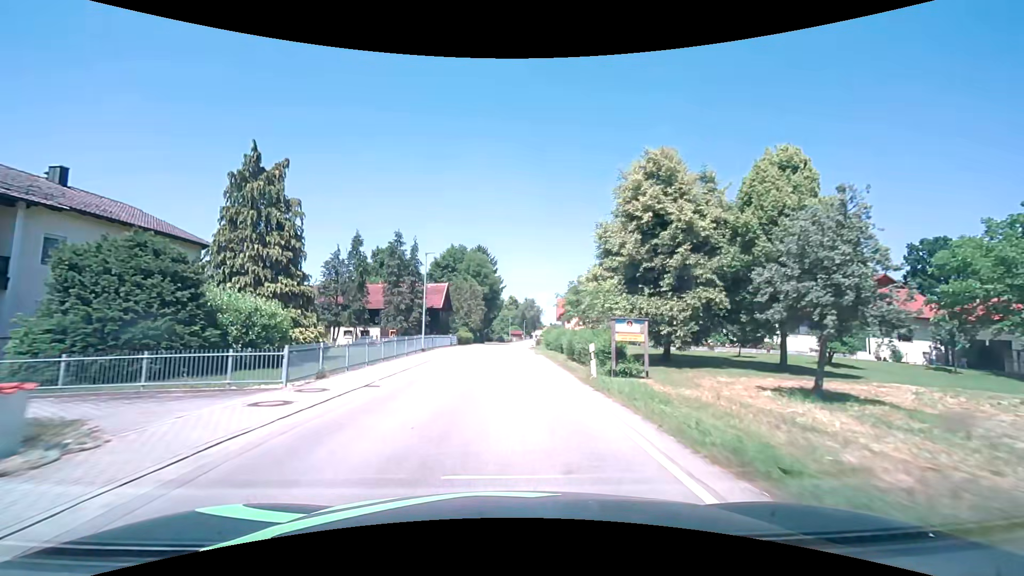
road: secondary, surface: asphalt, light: Day
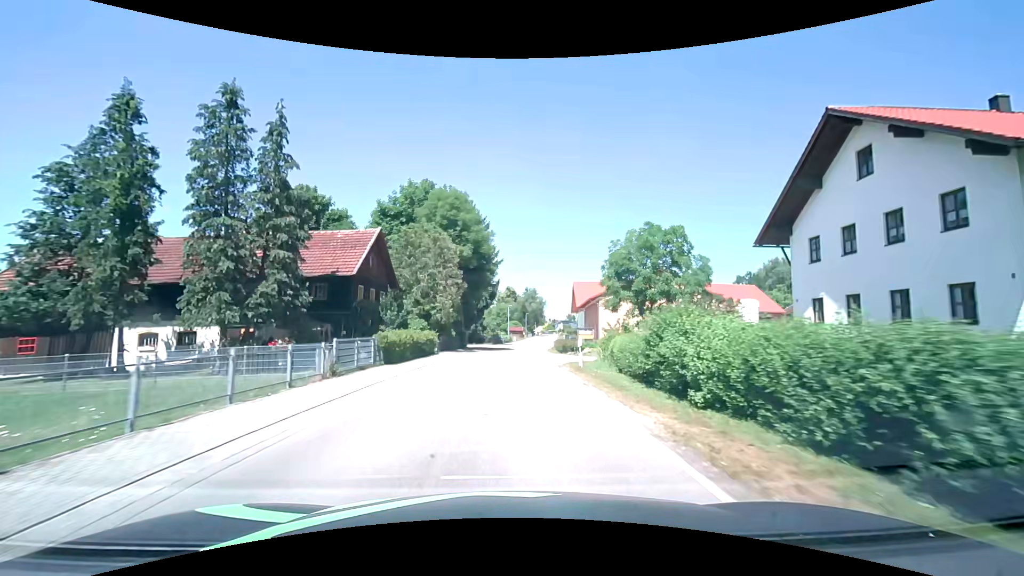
(-0.1, +31.0) m; +1°
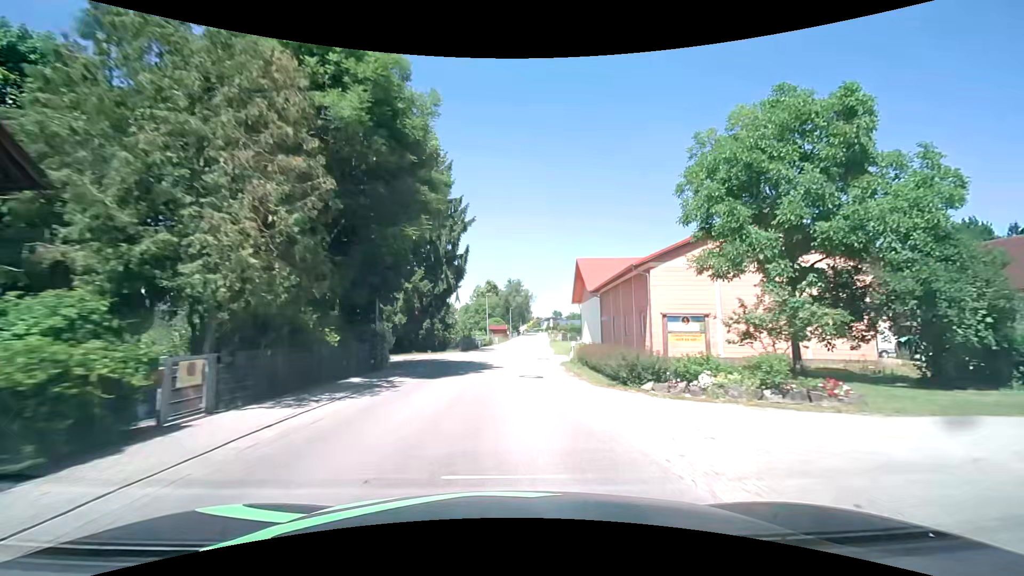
(+0.4, +23.4) m; +1°
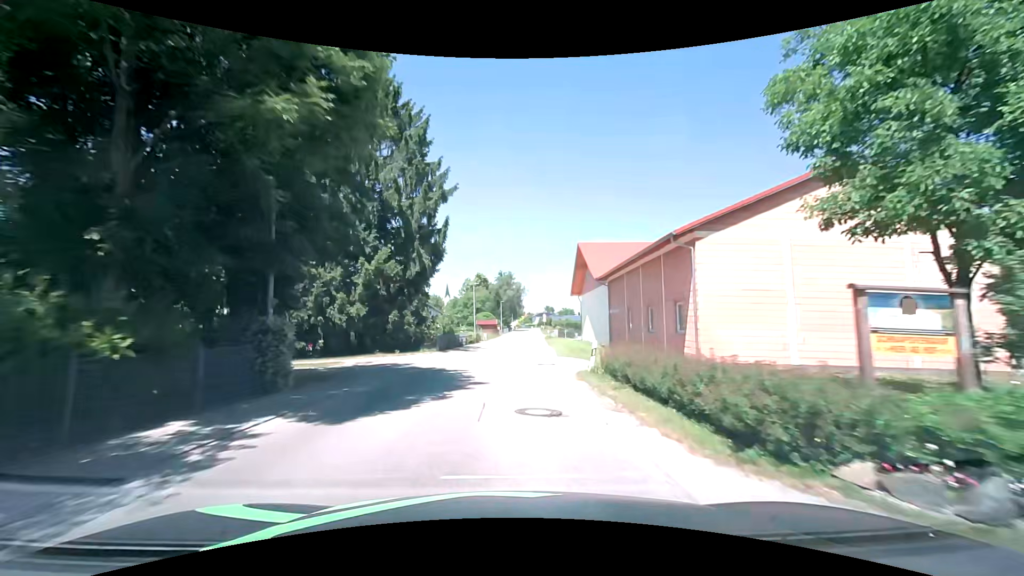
(+0.2, +7.8) m; +2°
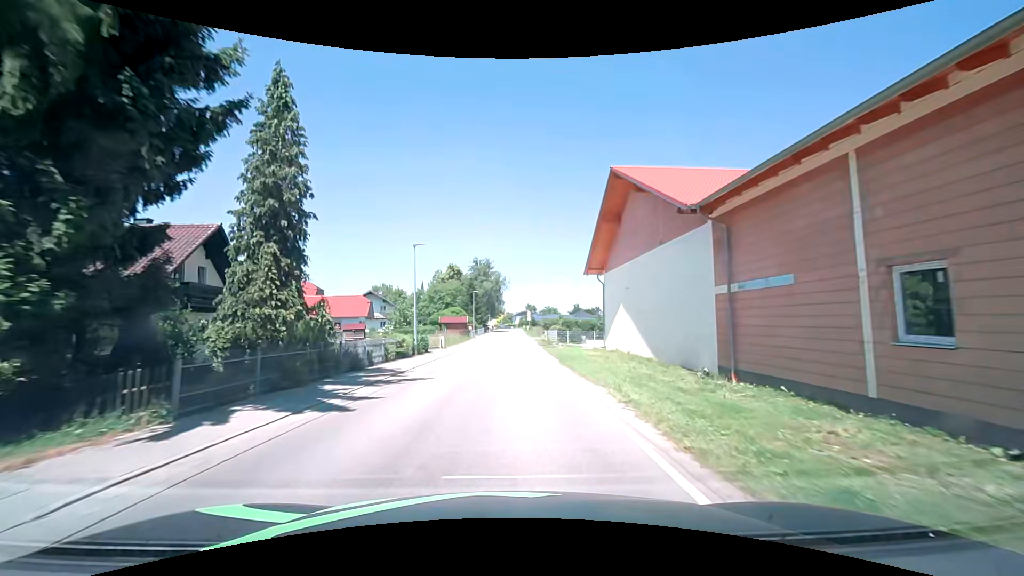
(+0.6, +23.5) m; +2°
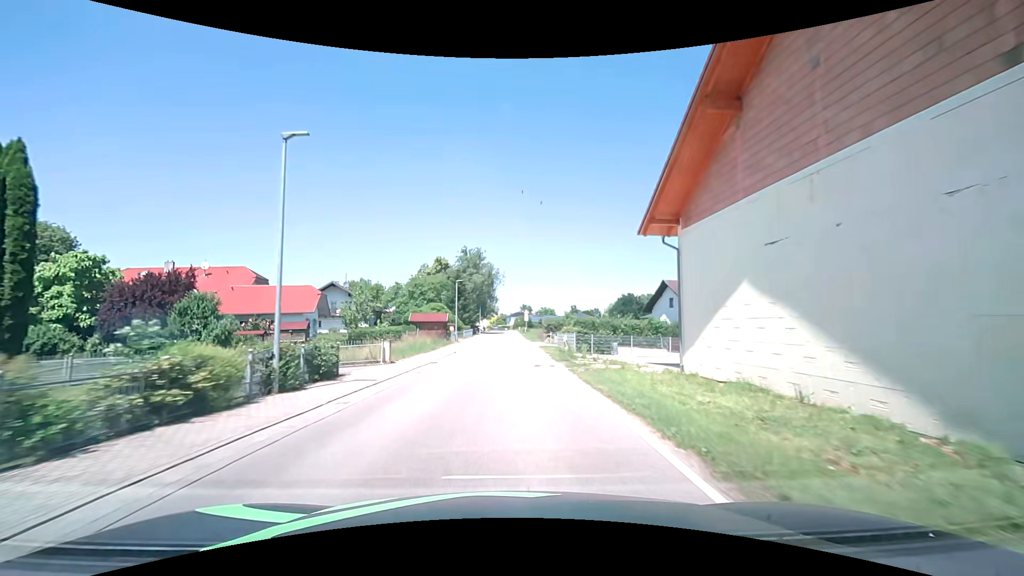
(+0.2, +15.6) m; +1°
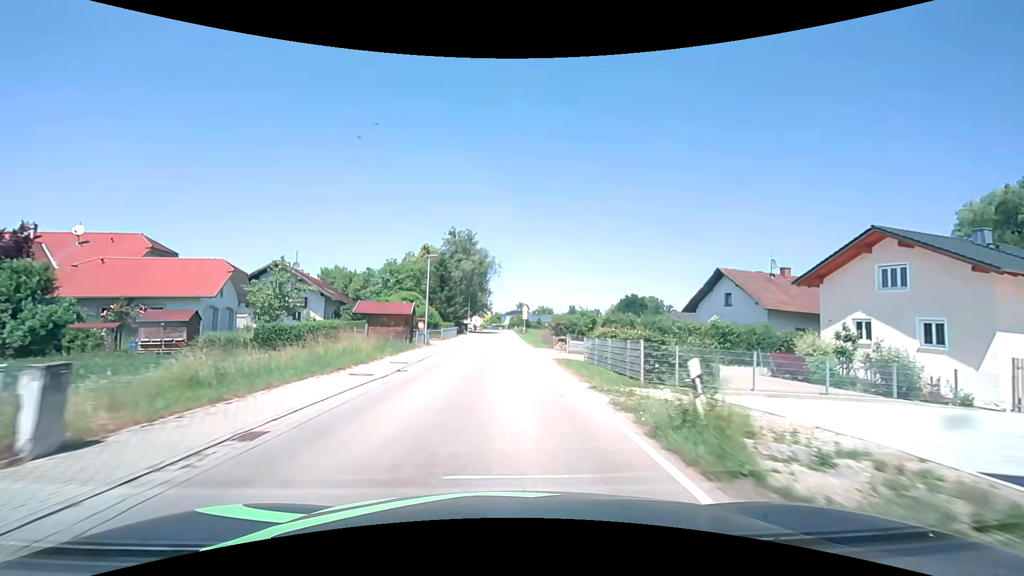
(+0.1, +15.6) m; 0°
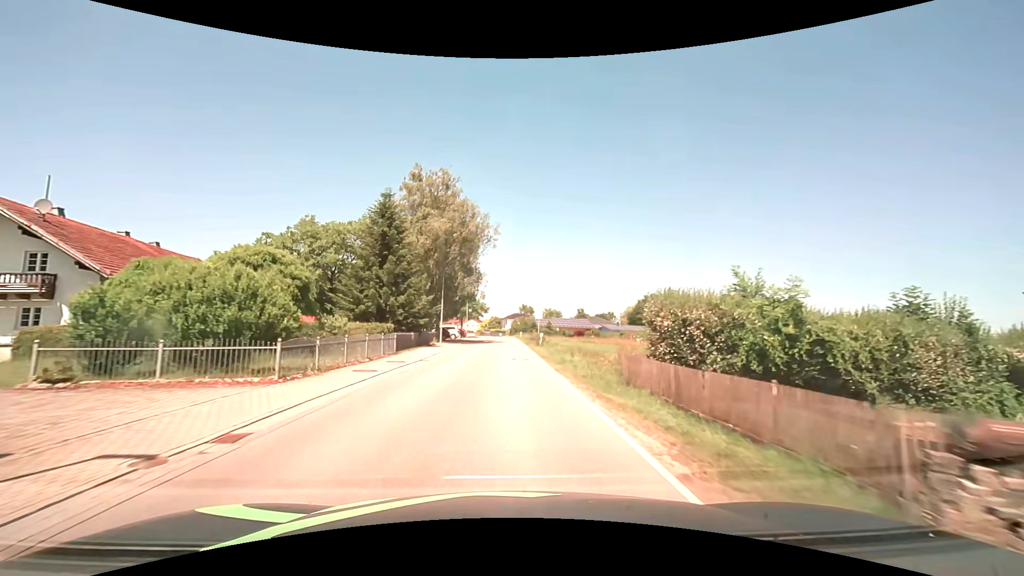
(+0.2, +30.6) m; 0°
(0, +10) (0, +20) (0, +30) (0, +40) (0, +50) (0, +60) (0, +70) (0, +80) (0, +90) (0, +100) m
